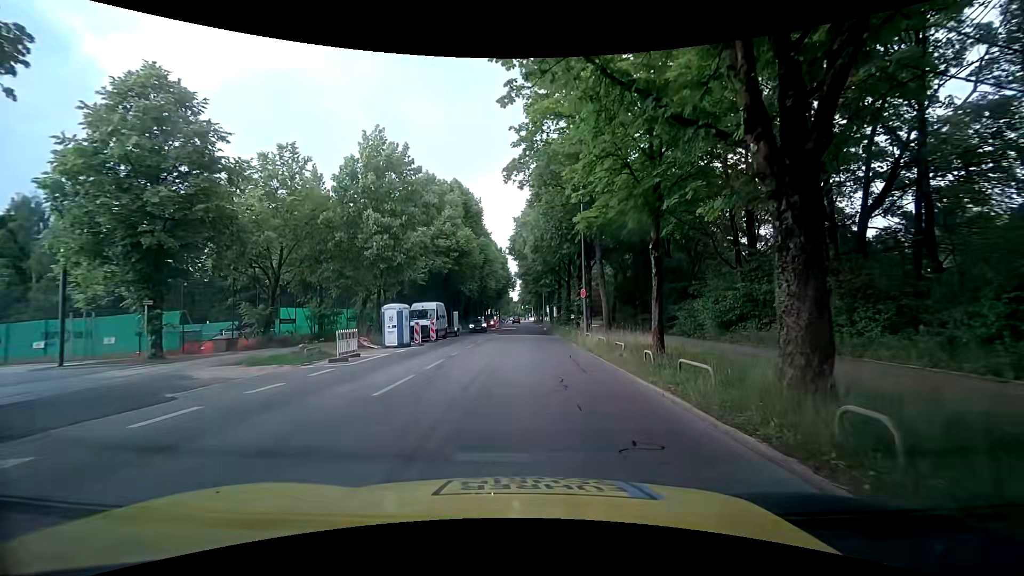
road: secondary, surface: asphalt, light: Day
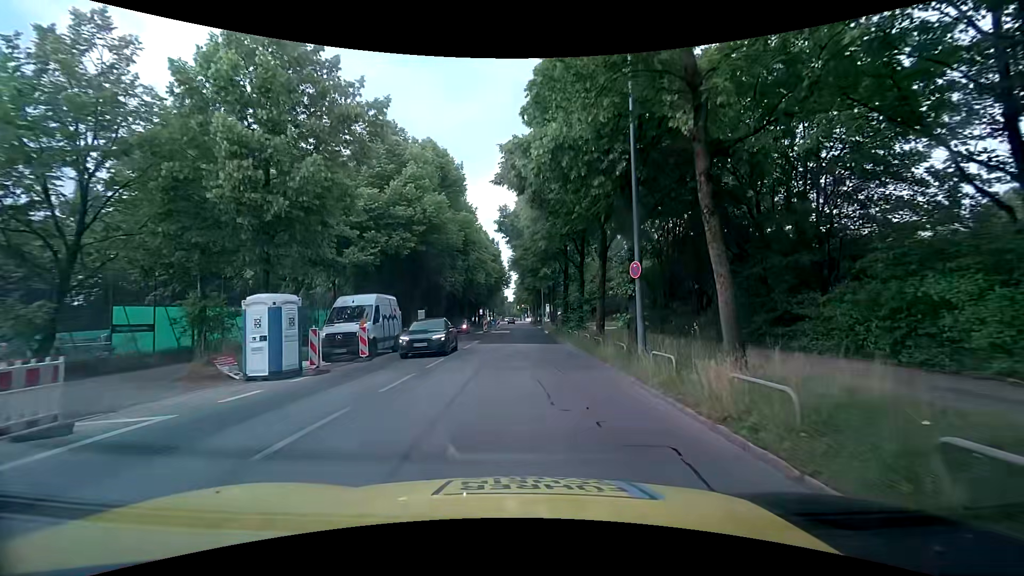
(-0.1, +13.1) m; 0°
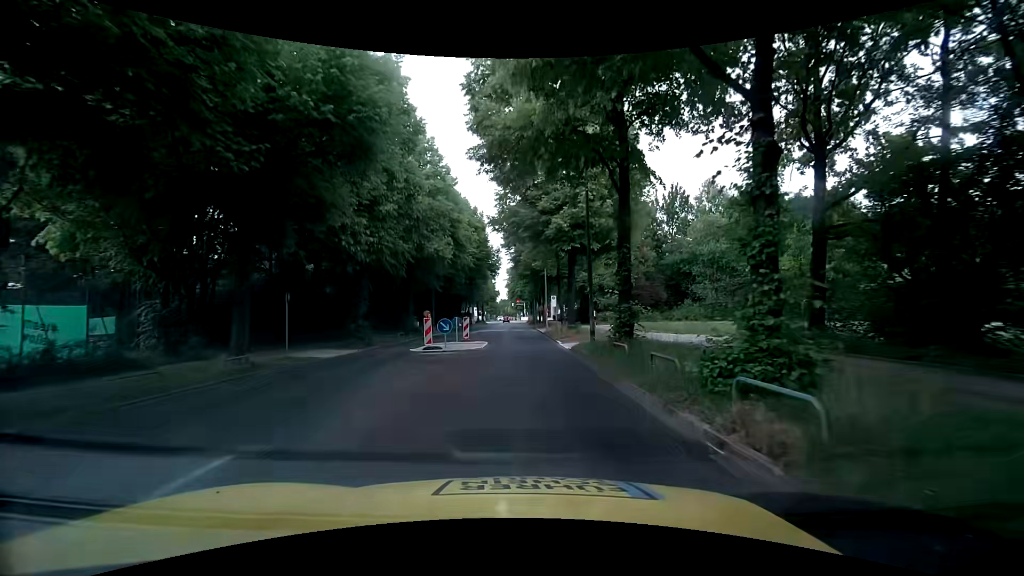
(+0.3, +25.3) m; +1°
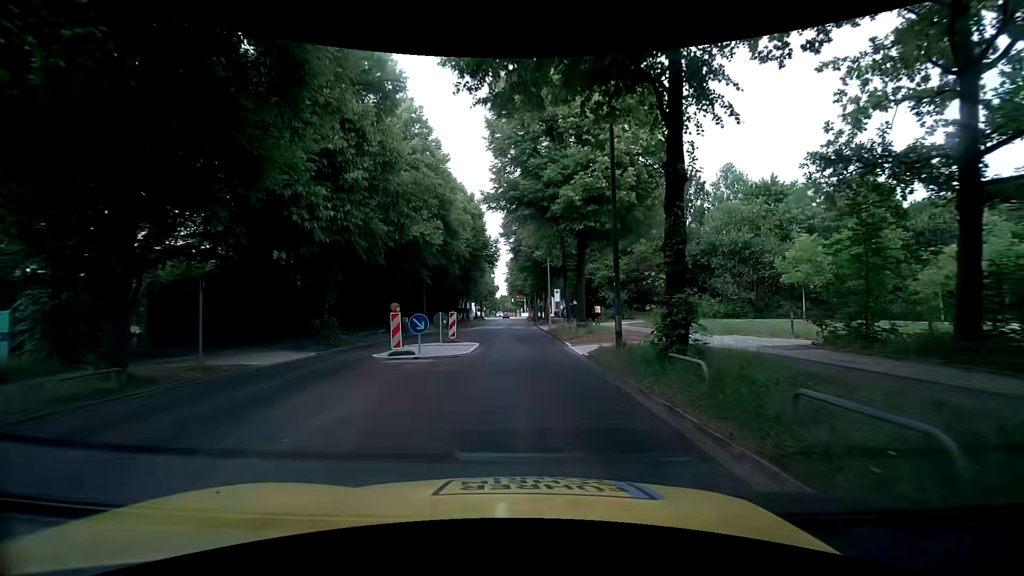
(0.0, +5.1) m; -1°
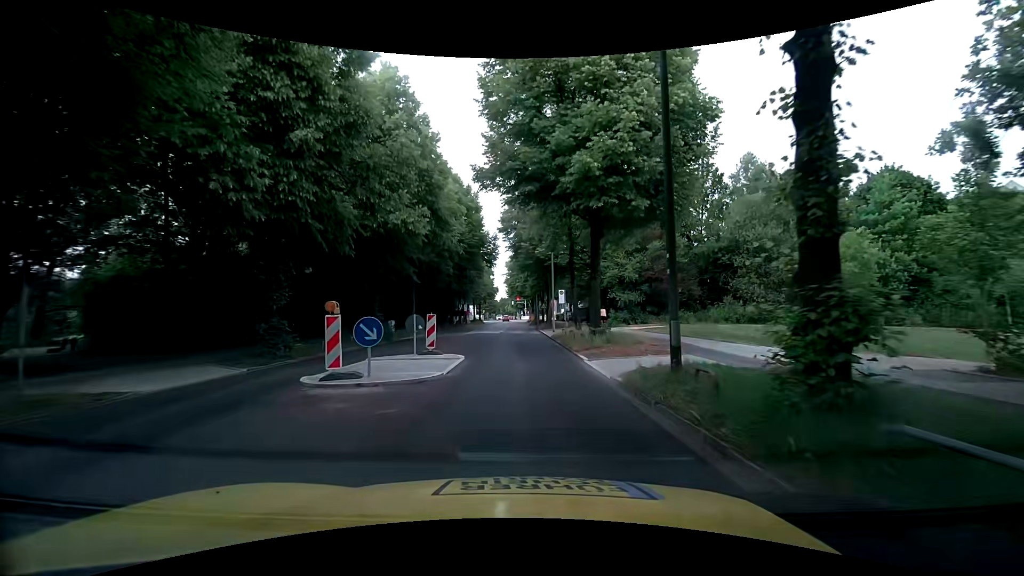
(0.0, +5.0) m; 0°
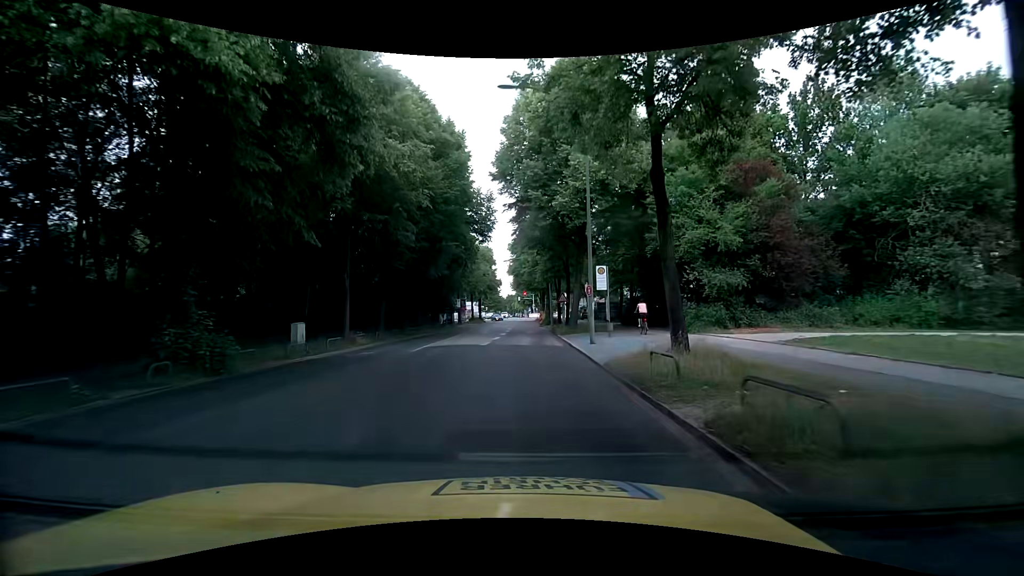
(+0.3, +18.2) m; 0°
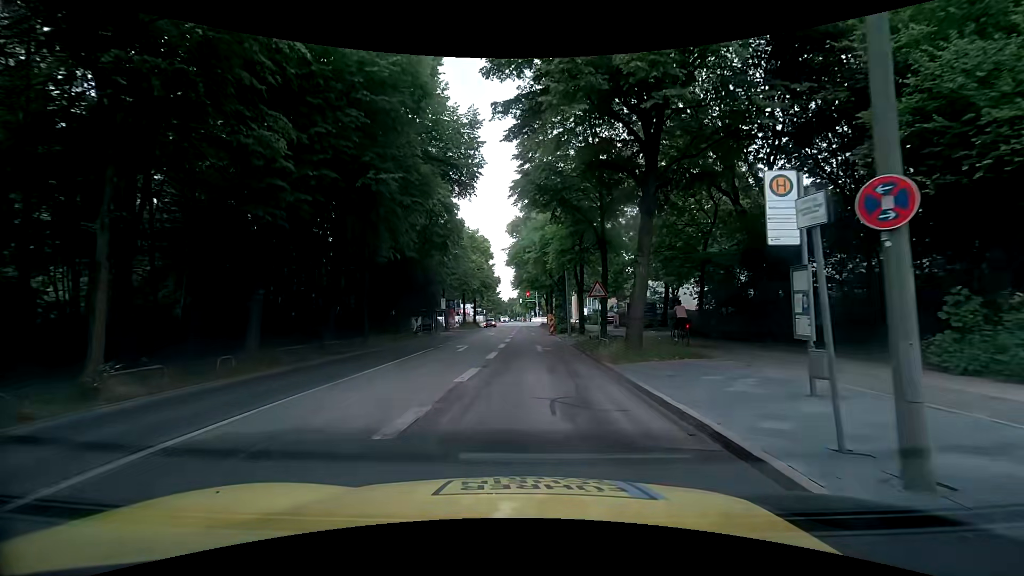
(-0.2, +15.7) m; -1°
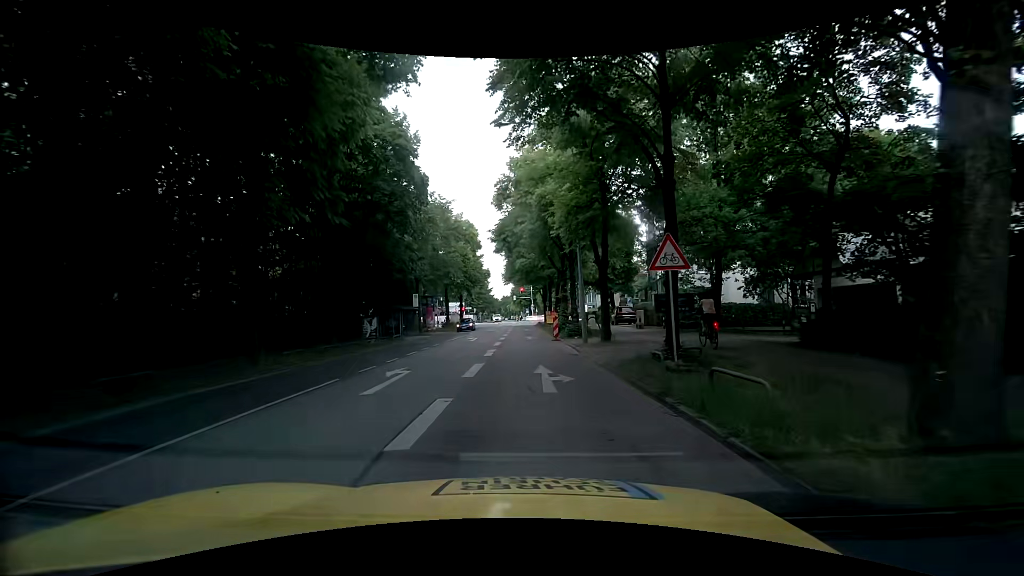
(+0.2, +11.2) m; 0°
